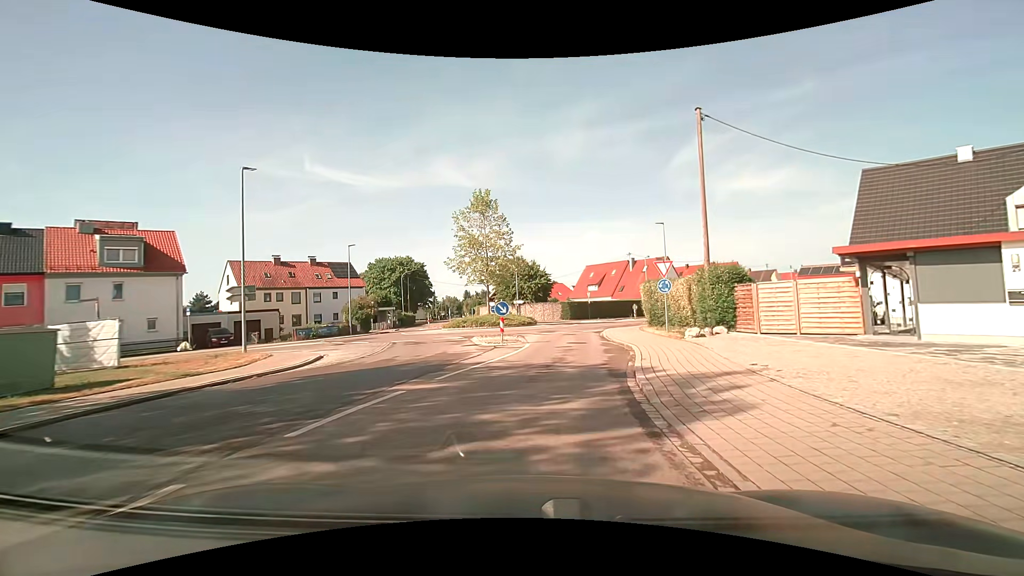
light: Day
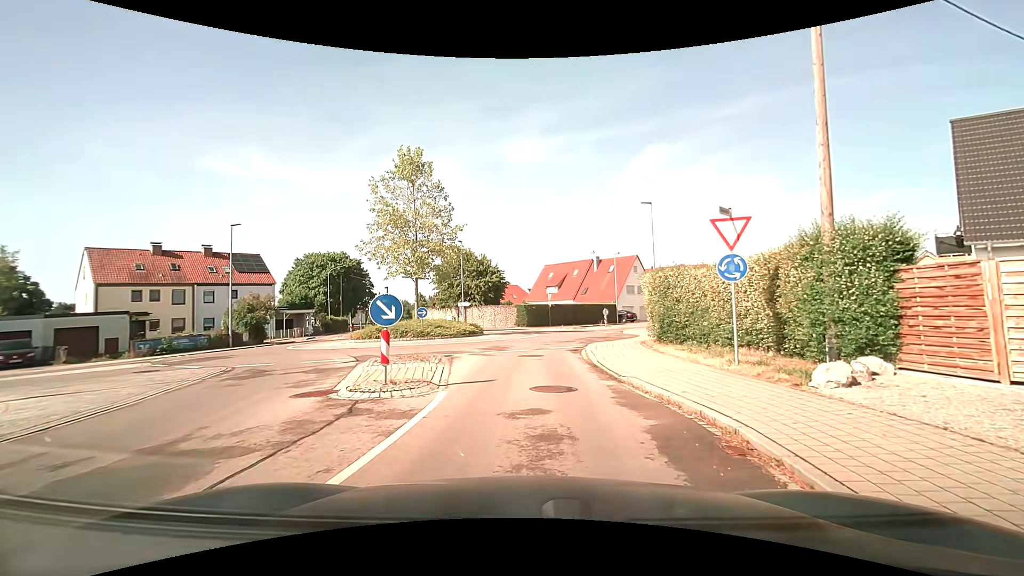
(+0.5, +11.2) m; +5°
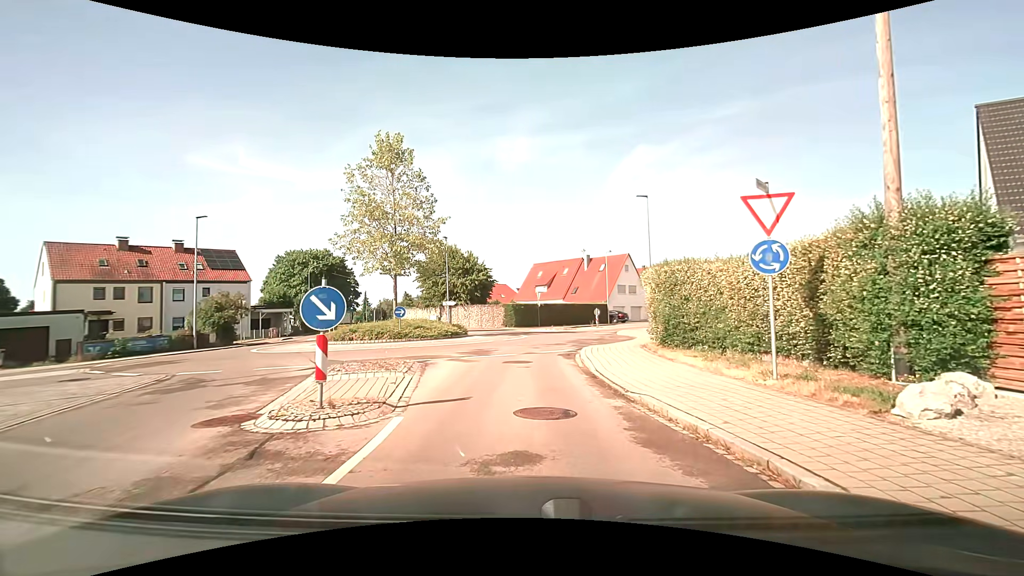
(0.0, +2.2) m; +2°
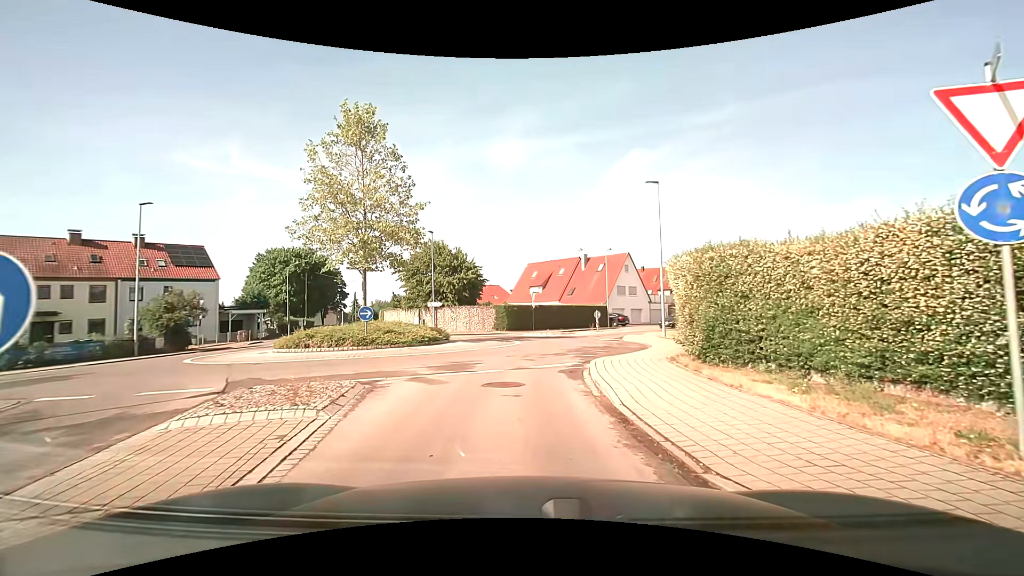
(0.0, +4.3) m; 0°
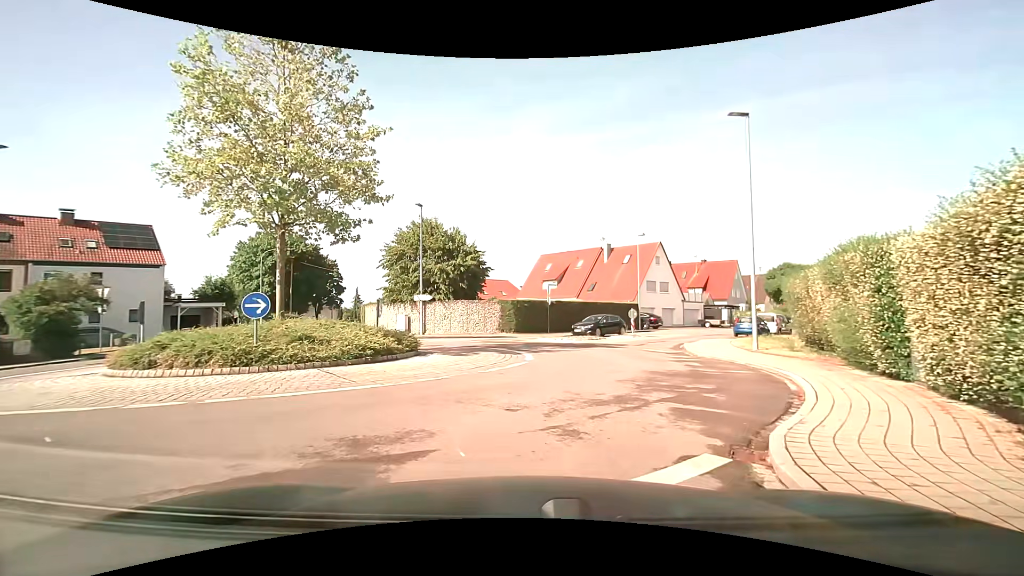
(-0.2, +9.5) m; -1°
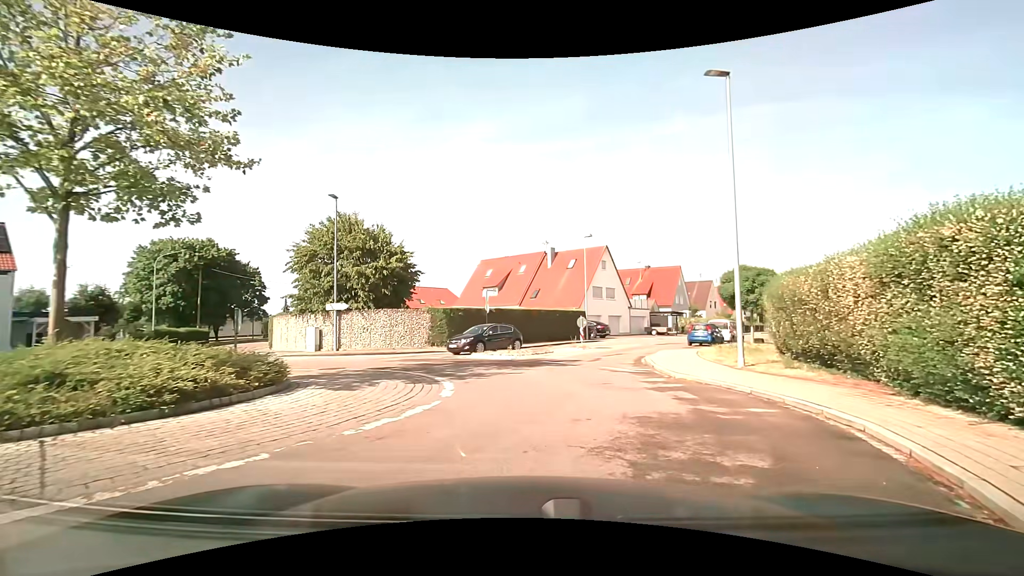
(+0.3, +4.5) m; +7°
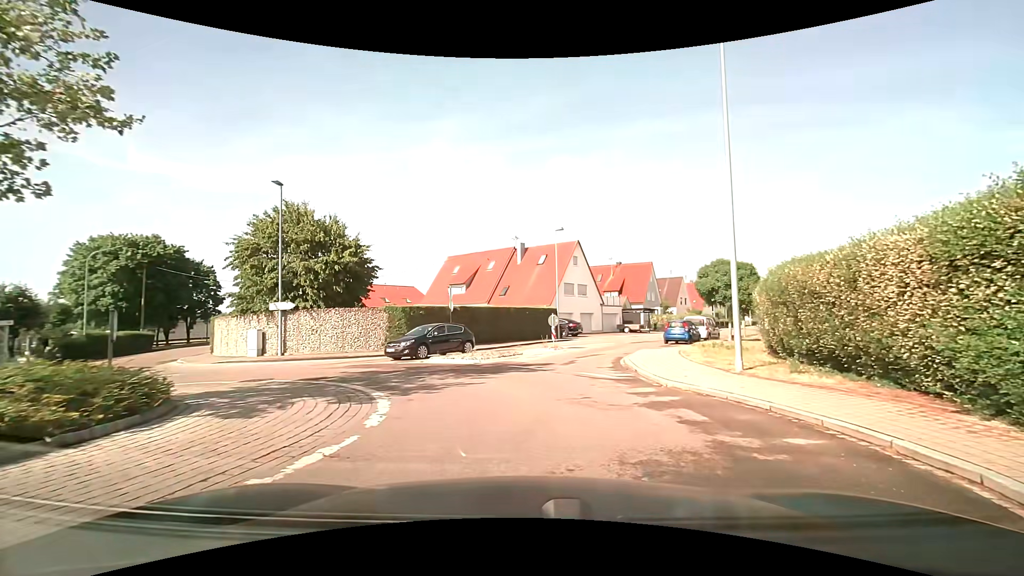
(+0.1, +2.4) m; +2°
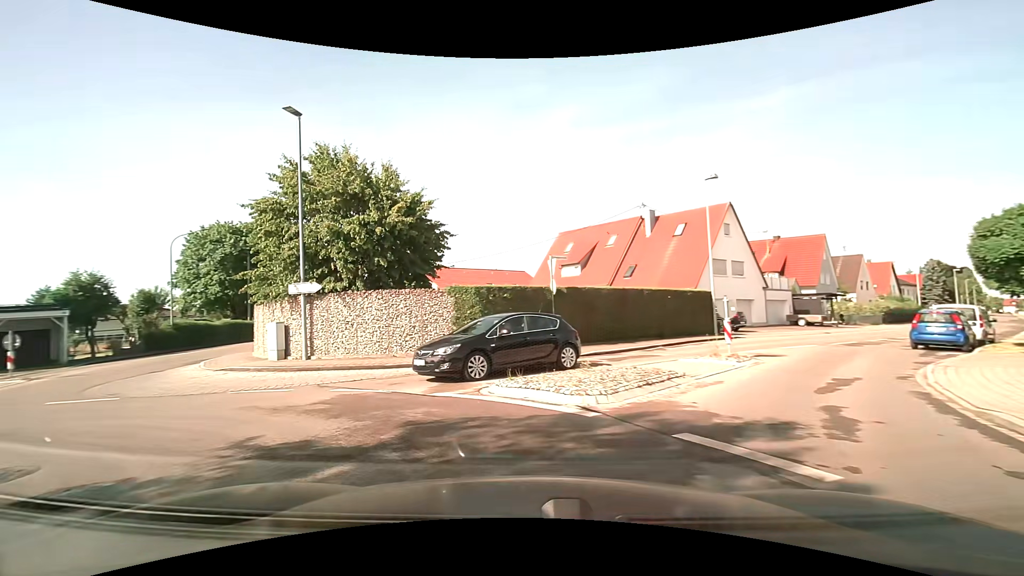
(-0.1, +10.0) m; -10°
(-4, +8) (-14, +8) (-20, 0) (-25, -9) (-30, -17) (-35, -26) (-41, -34) (-47, -42) (-53, -50) (-59, -58) m
